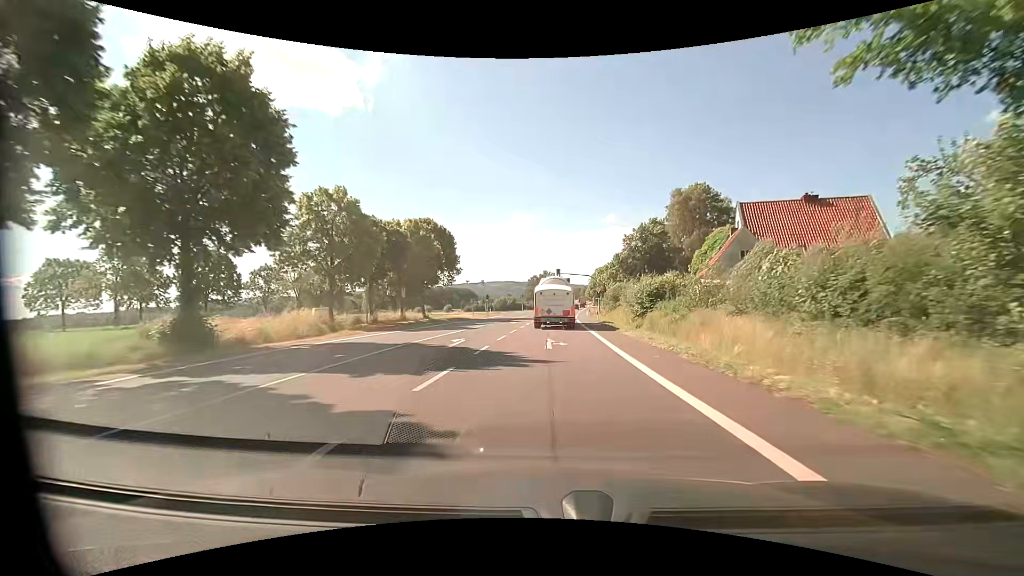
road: primary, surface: asphalt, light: Day
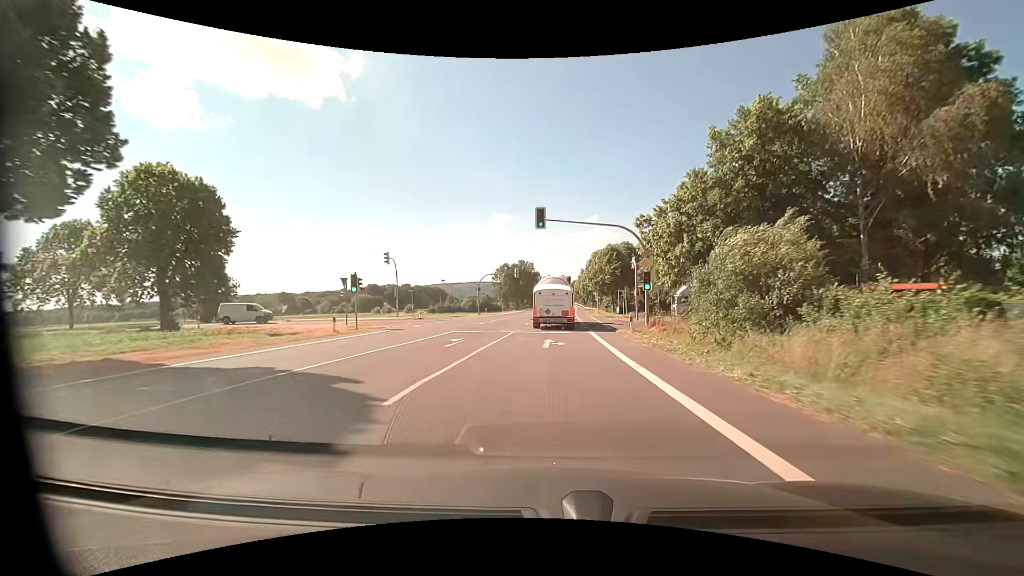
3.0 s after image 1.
(+1.0, +49.6) m; +2°
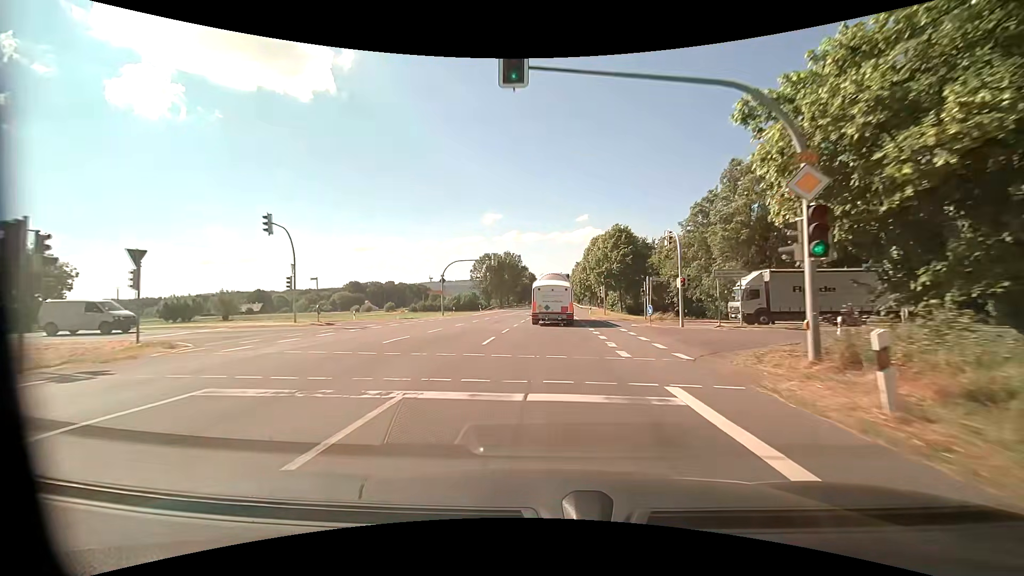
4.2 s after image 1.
(+0.2, +19.5) m; +1°
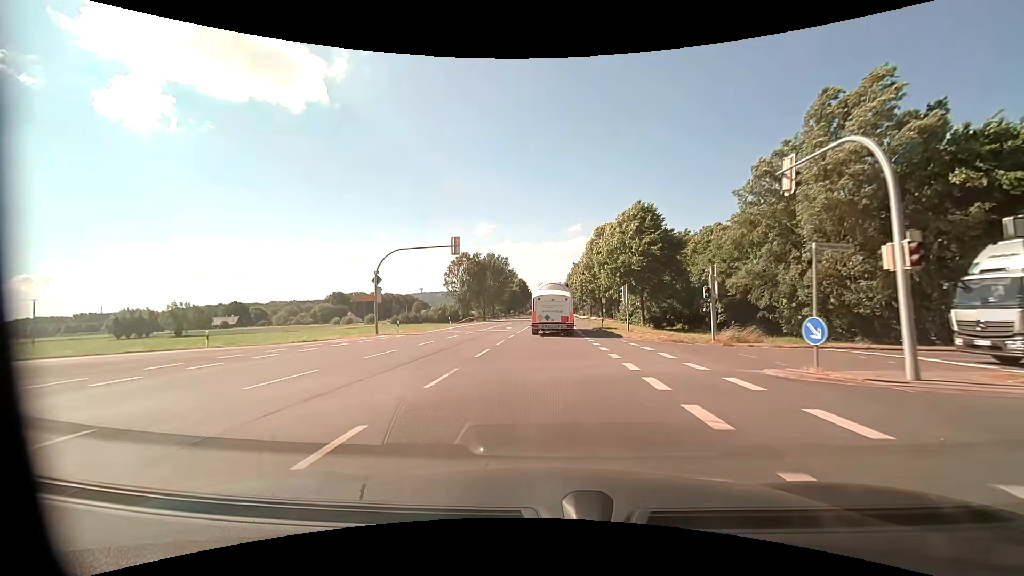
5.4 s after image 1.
(+0.2, +19.3) m; +1°
(0, +10) (0, +20) (0, +30) (+1, +40) (+1, +50) (+1, +60) (+1, +70) (+2, +80) (+2, +90) (+2, +100) m
